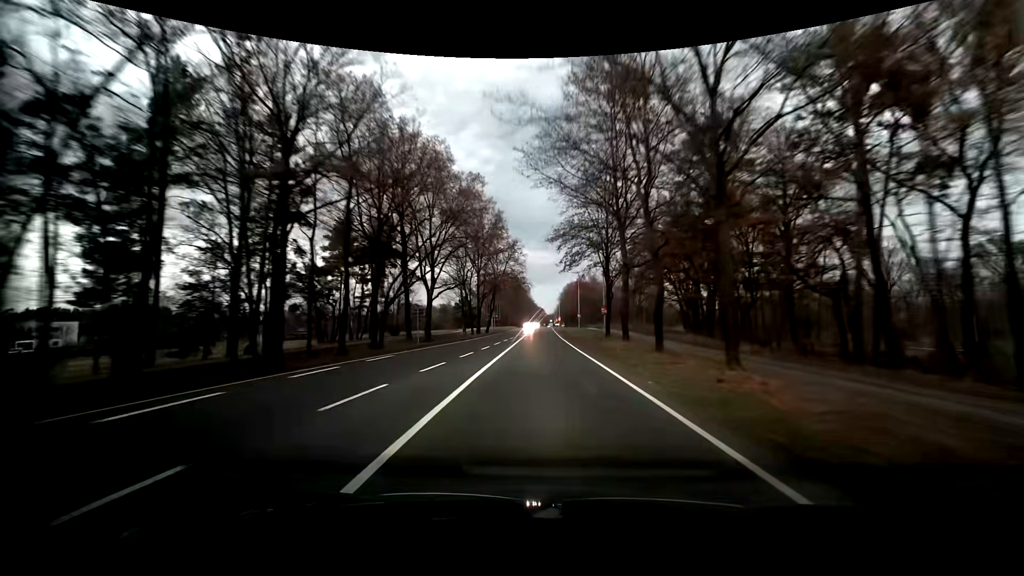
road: primary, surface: asphalt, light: Dusk
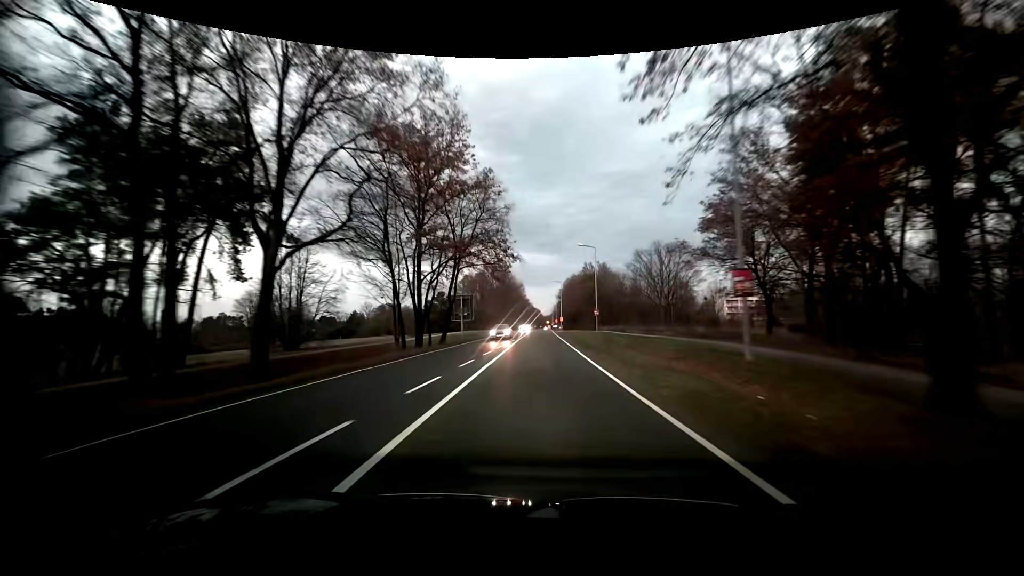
(+0.5, +33.8) m; +1°
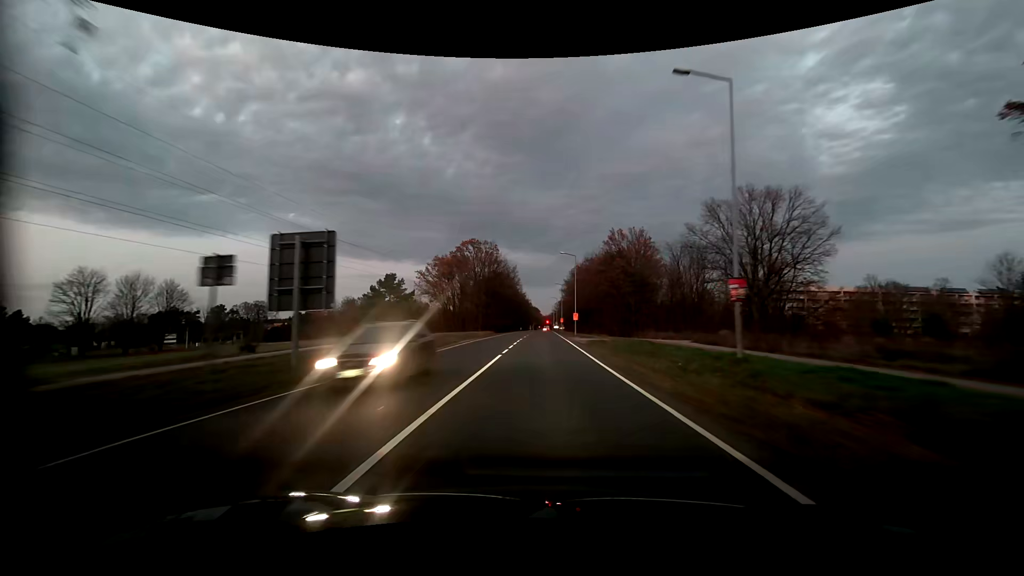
(+0.1, +42.4) m; 0°
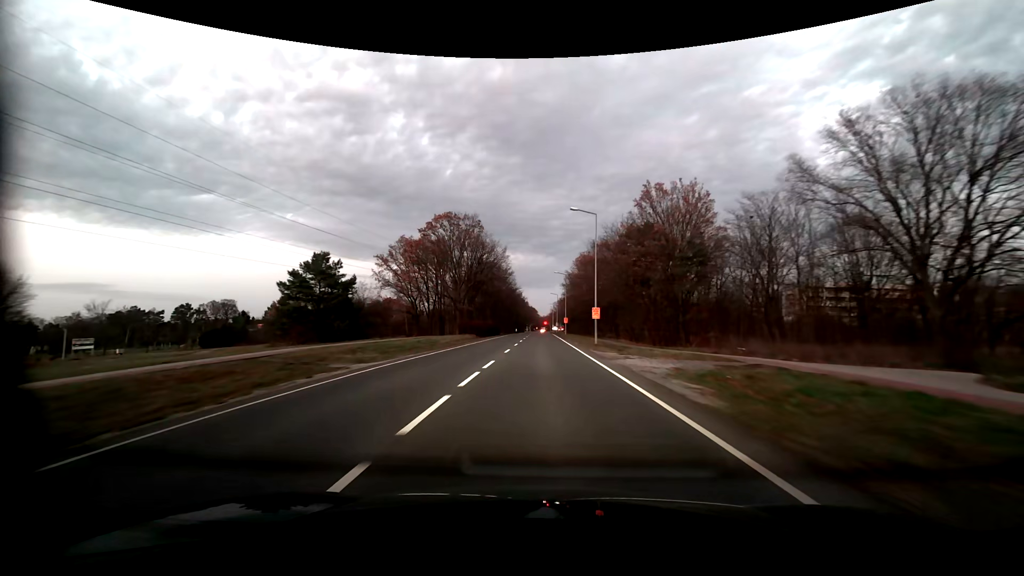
(+0.1, +25.5) m; 0°
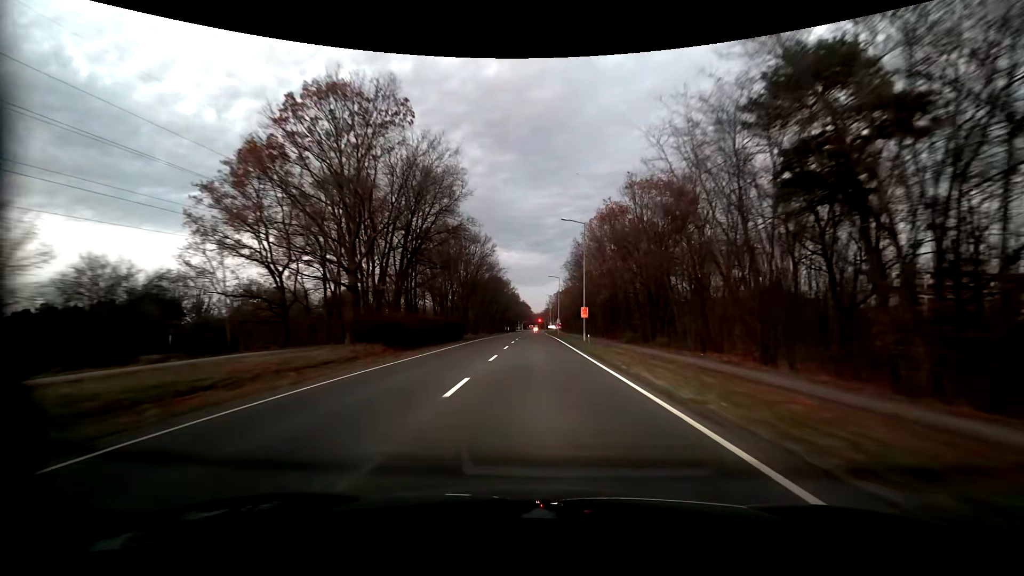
(0.0, +42.3) m; +1°
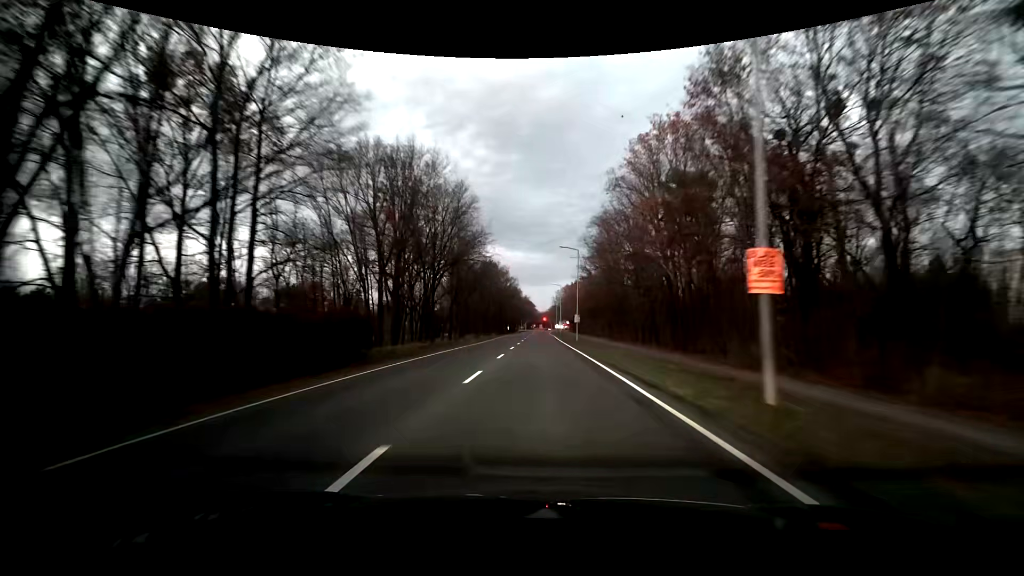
(-0.1, +34.0) m; 0°
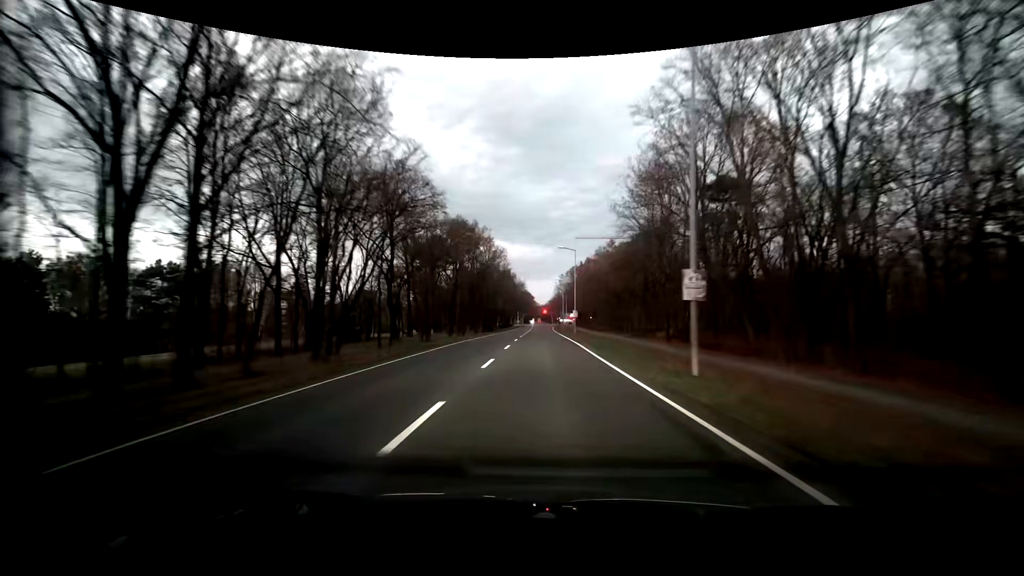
(-0.1, +42.6) m; 0°
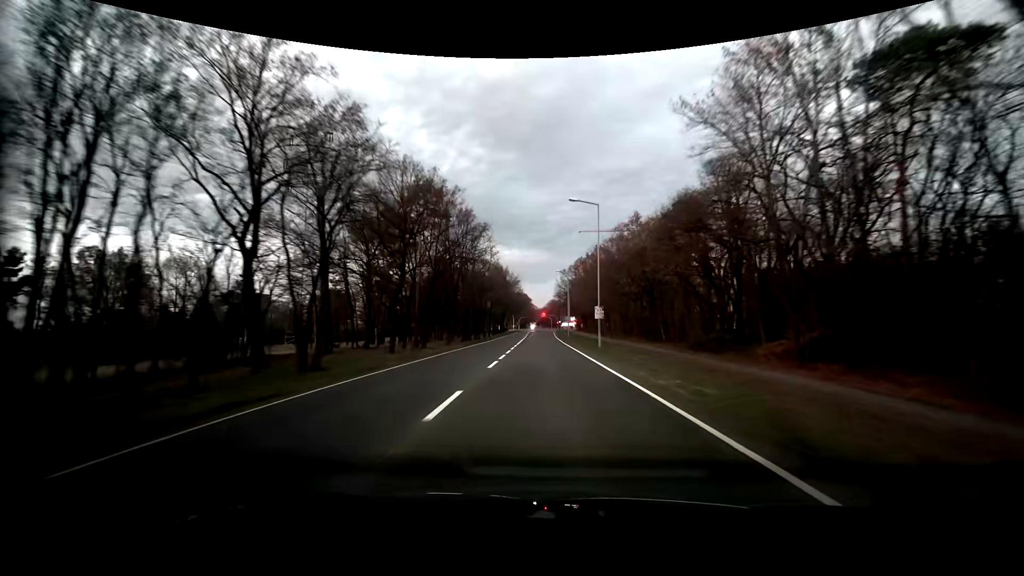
(0.0, +25.3) m; 0°
(0, +10) (0, +20) (0, +30) (0, +40) (+1, +50) (+1, +60) (+1, +70) (+1, +80) (+1, +90) (+1, +100) m
